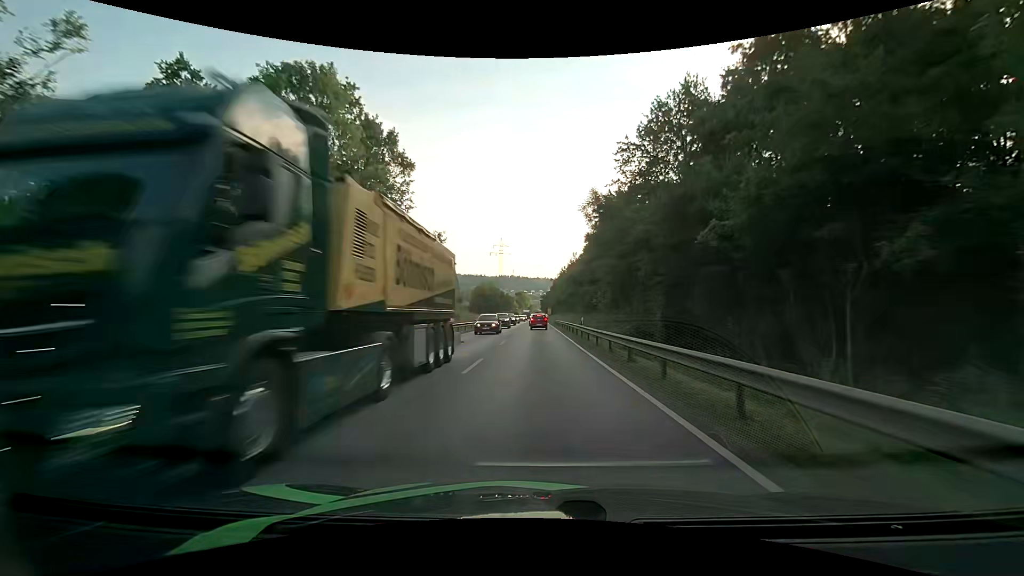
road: primary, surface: asphalt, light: Day
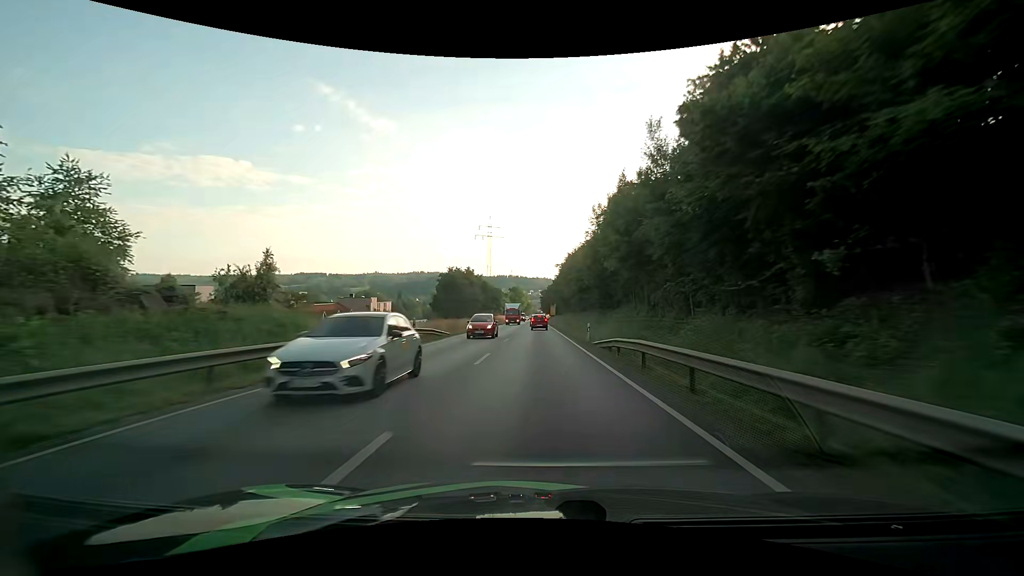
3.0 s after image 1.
(-0.1, +58.1) m; 0°
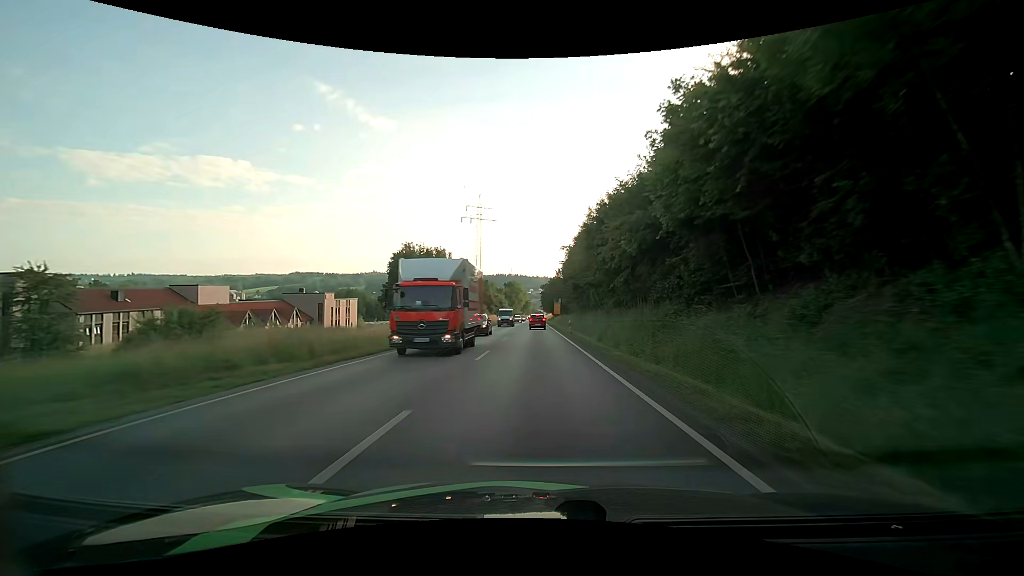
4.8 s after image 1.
(0.0, +34.8) m; 0°
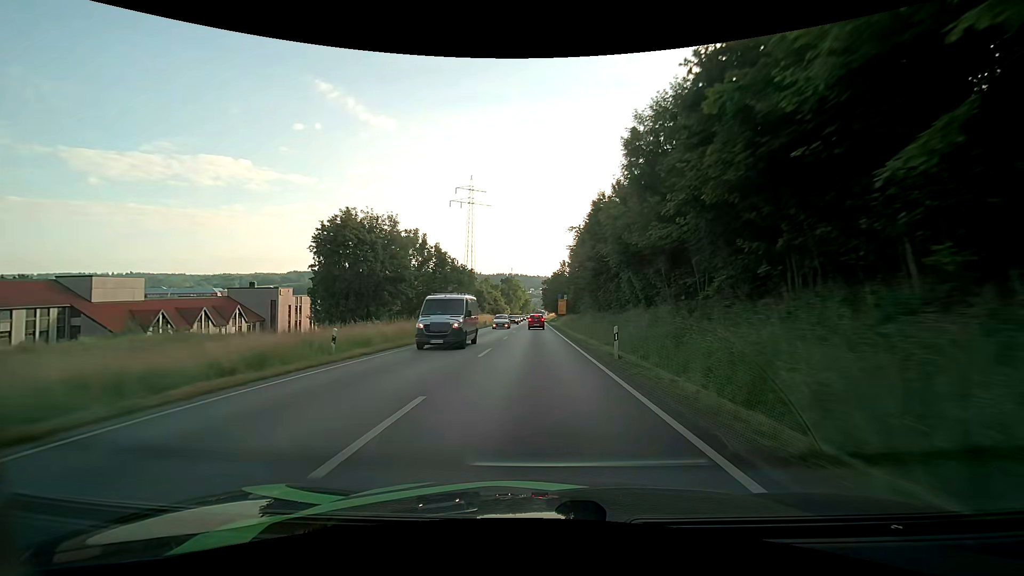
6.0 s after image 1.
(0.0, +22.8) m; 0°
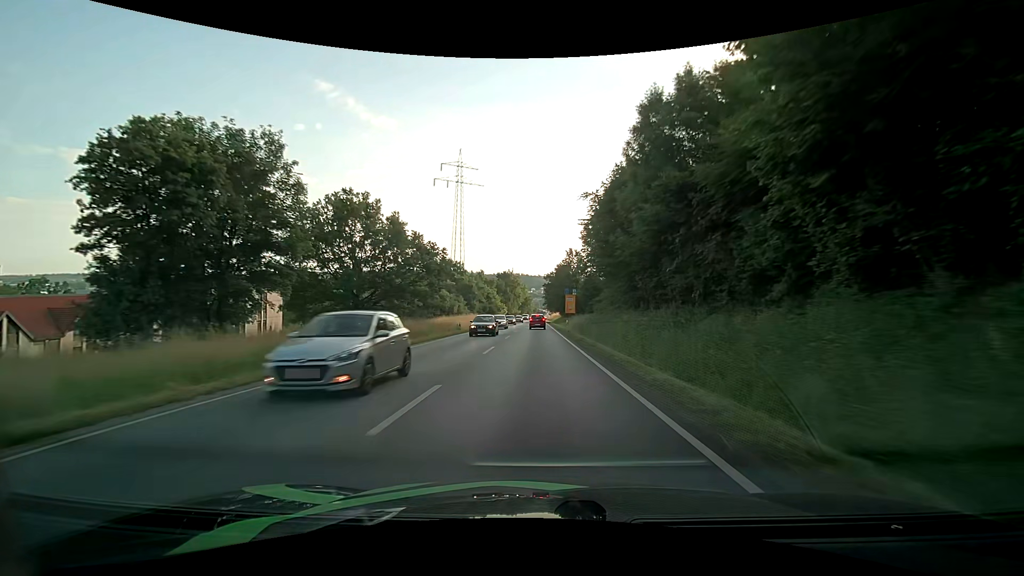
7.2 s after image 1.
(0.0, +22.6) m; 0°
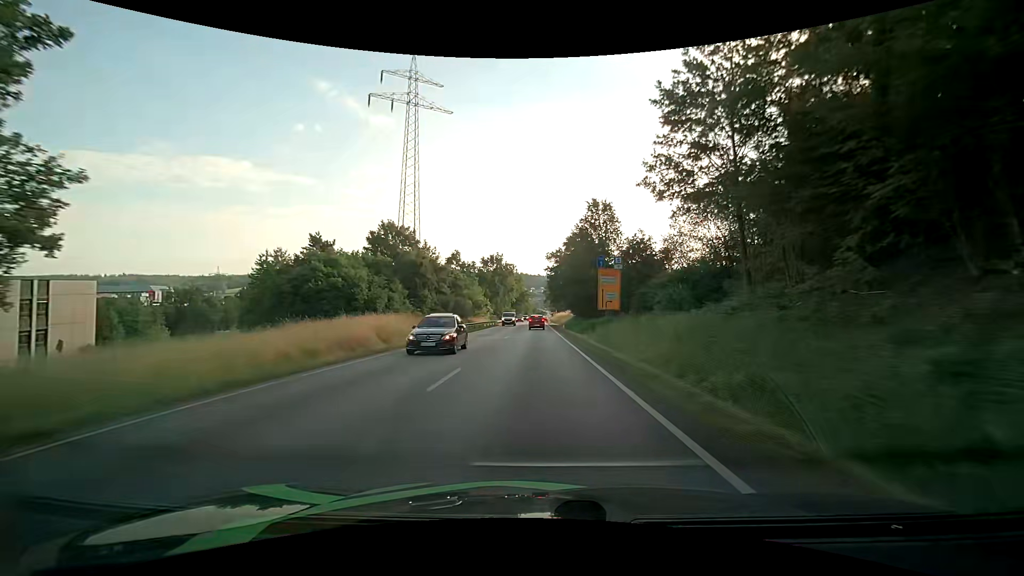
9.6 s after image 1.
(+0.1, +44.8) m; 0°
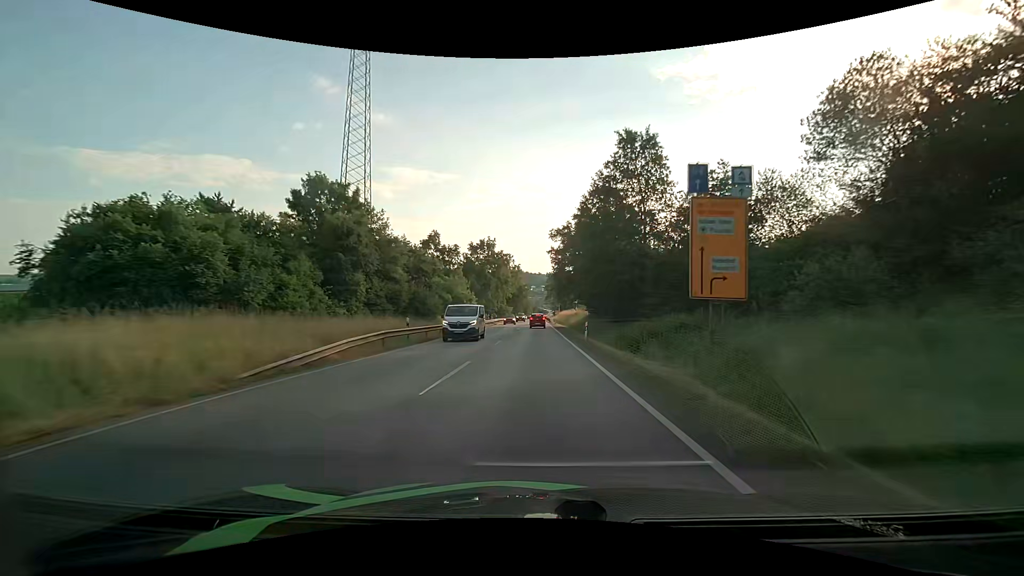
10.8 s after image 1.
(-0.2, +22.2) m; 0°
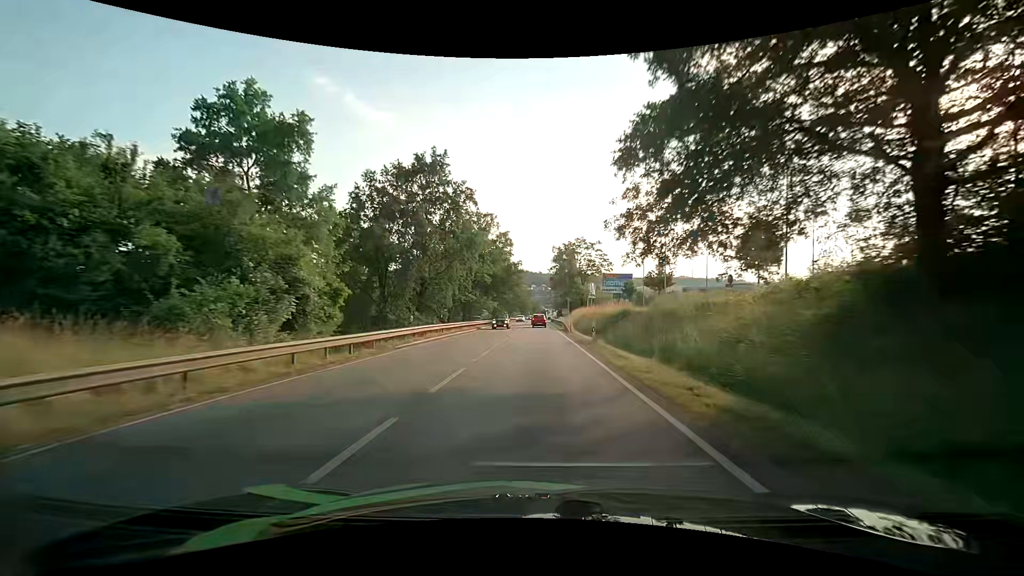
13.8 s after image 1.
(-0.3, +51.7) m; -1°
(0, +10) (0, +20) (0, +30) (0, +40) (0, +50) (0, +60) (0, +70) (0, +80) (0, +90) (+1, +100) m
